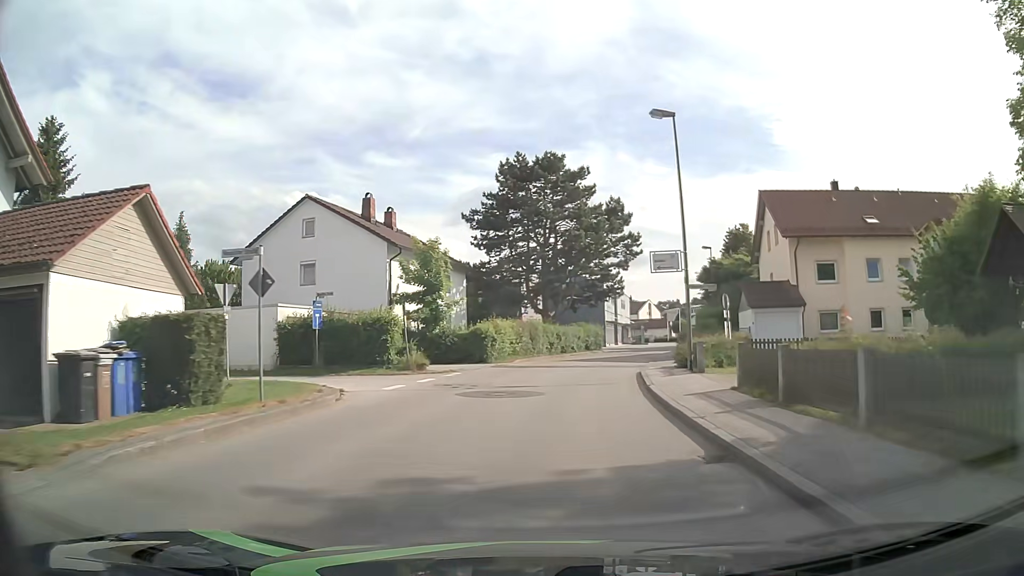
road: unclassified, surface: asphalt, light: Day
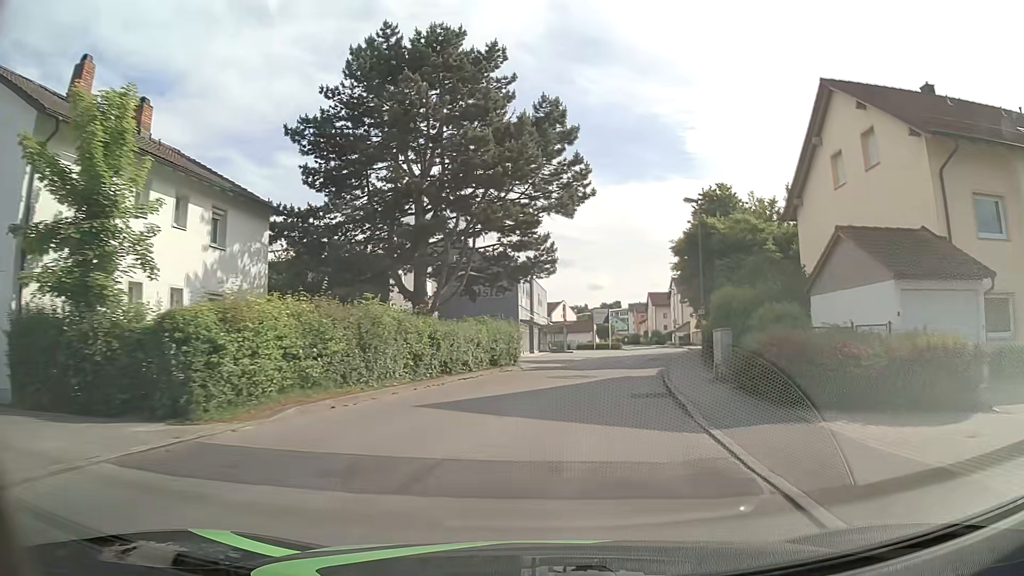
(+1.3, +22.1) m; +8°
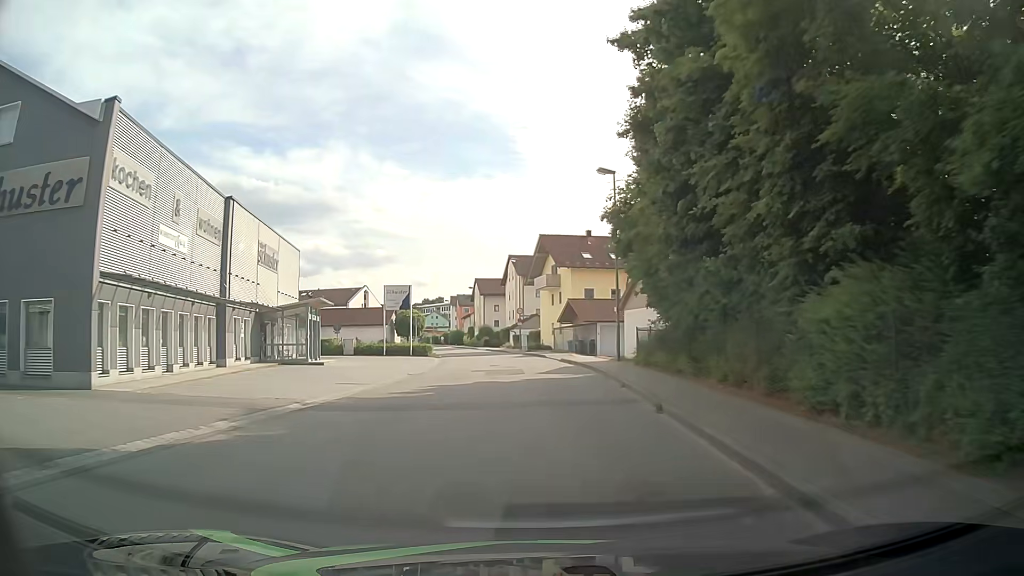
(+5.1, +35.8) m; +14°
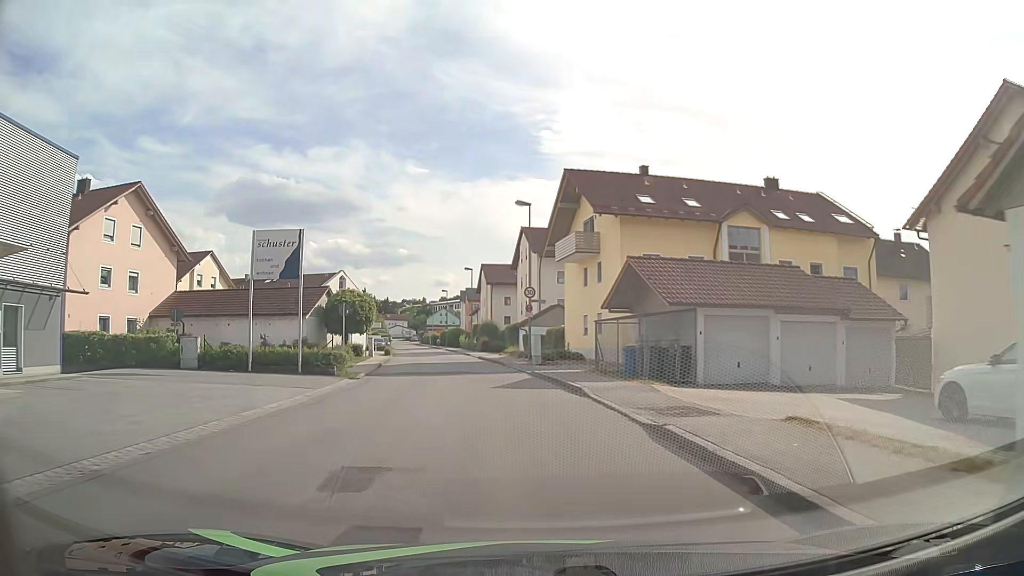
(+0.3, +25.8) m; -1°
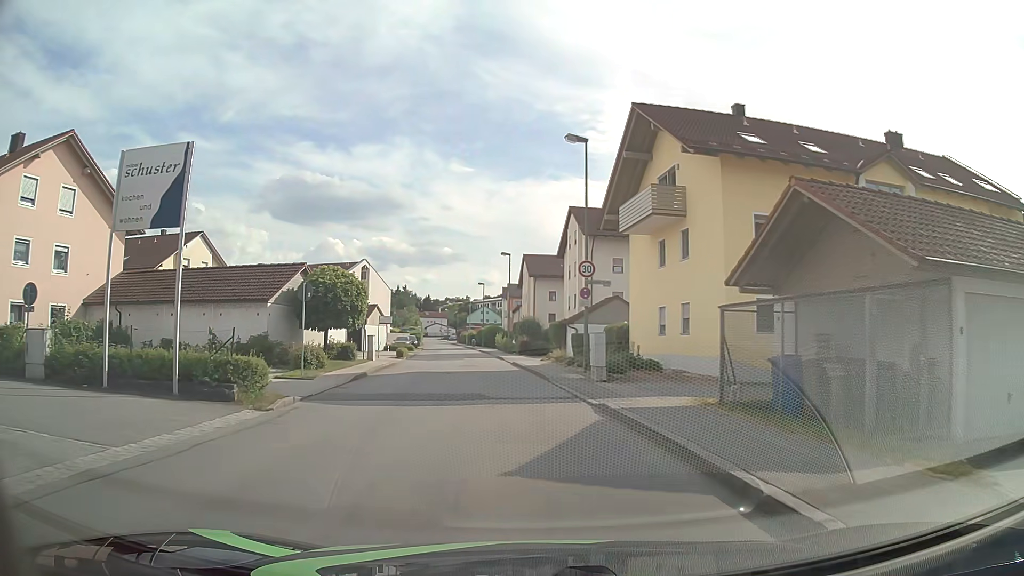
(-0.4, +11.4) m; -4°
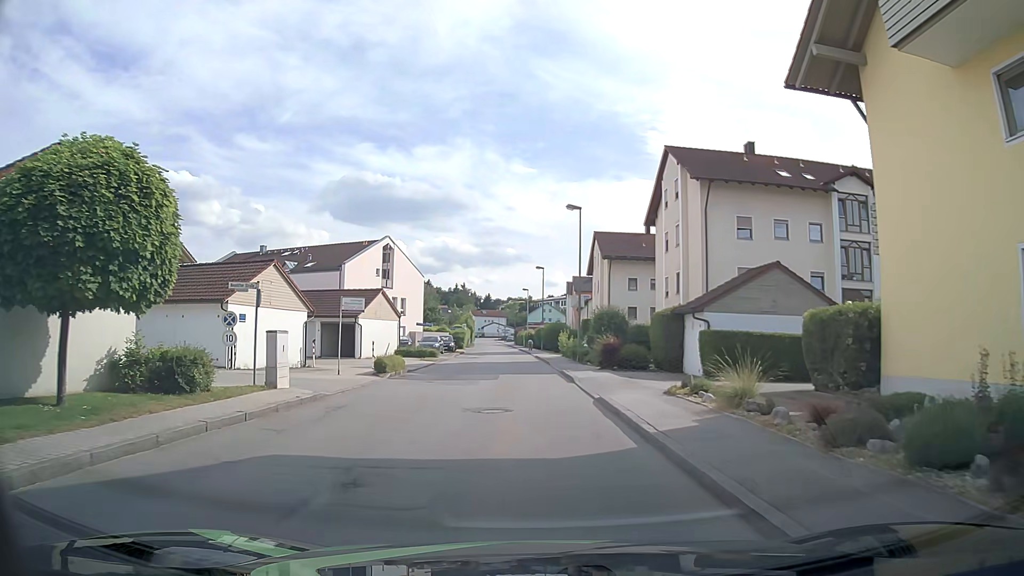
(-0.9, +20.0) m; -5°
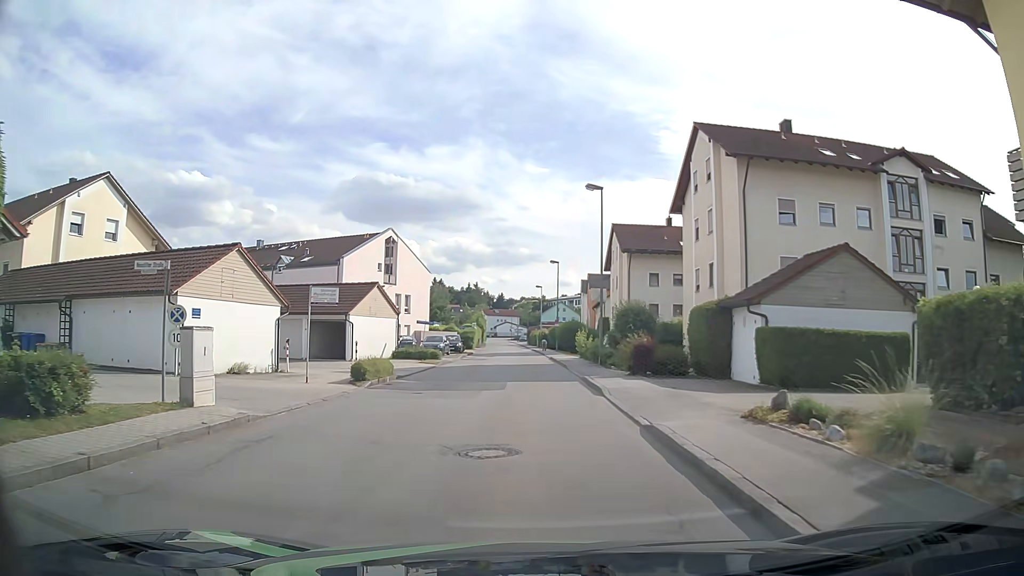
(0.0, +4.7) m; -2°
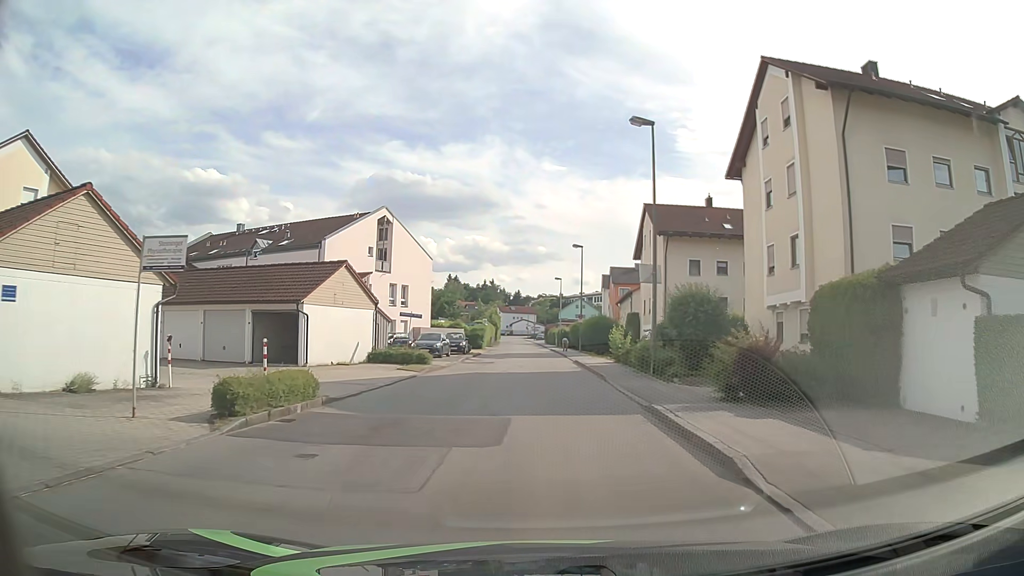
(0.0, +9.5) m; -1°
(0, +10) (0, +20) (0, +30) (0, +40) (0, +50) (0, +60) (0, +70) (0, +80) (-1, +90) (-1, +100) m
